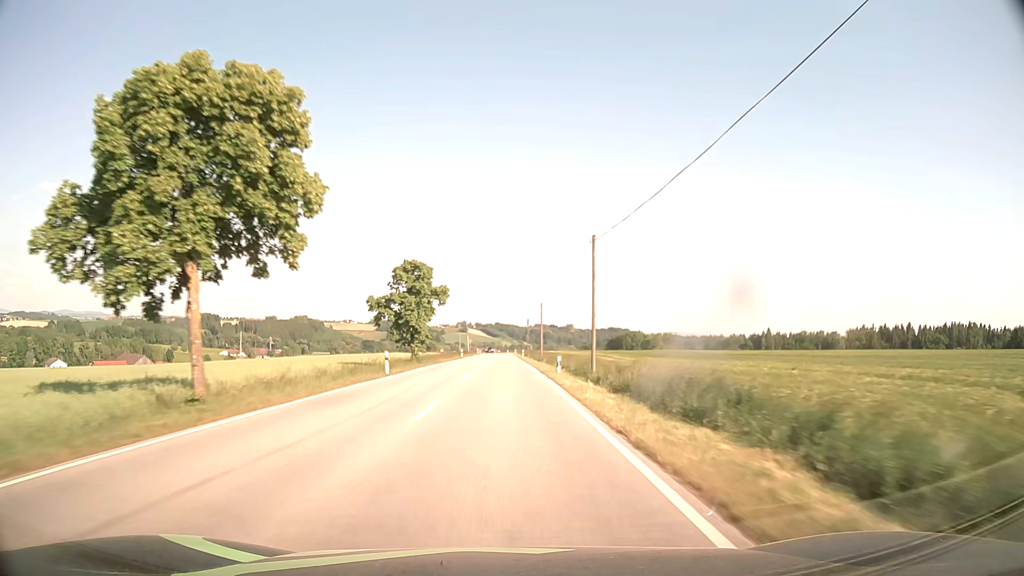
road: secondary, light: Day
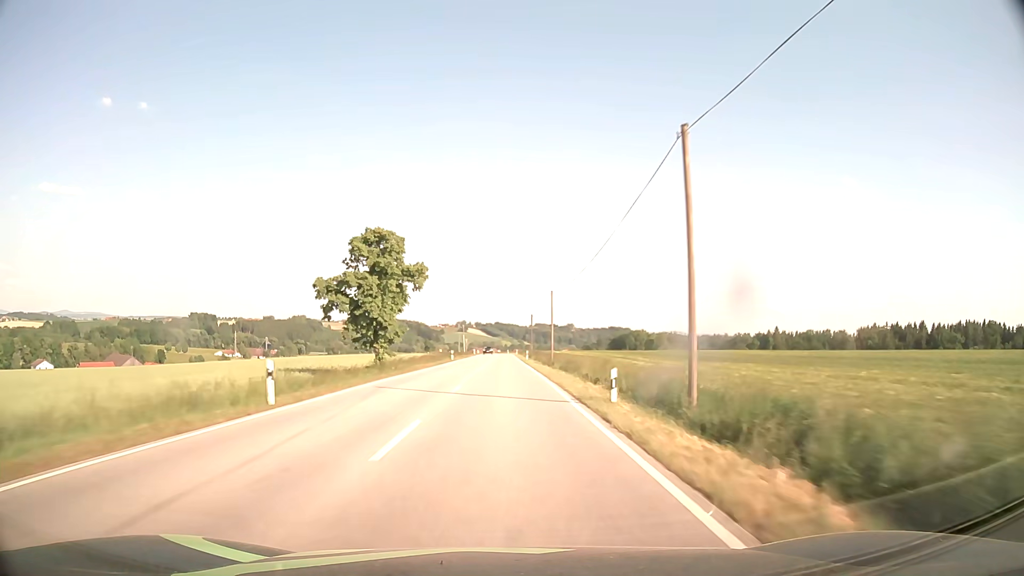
(0.0, +15.9) m; 0°
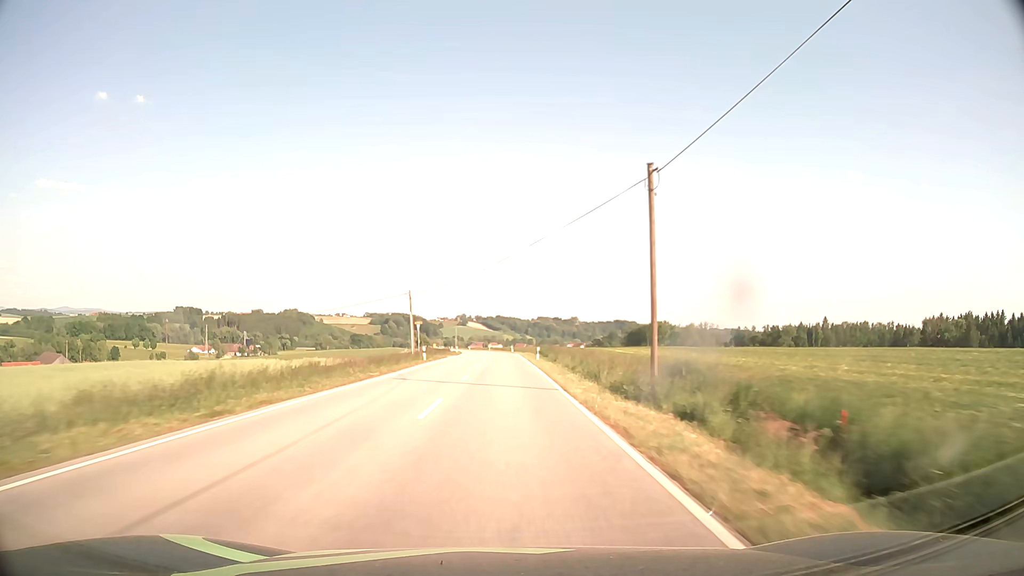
(-0.2, +79.7) m; 0°
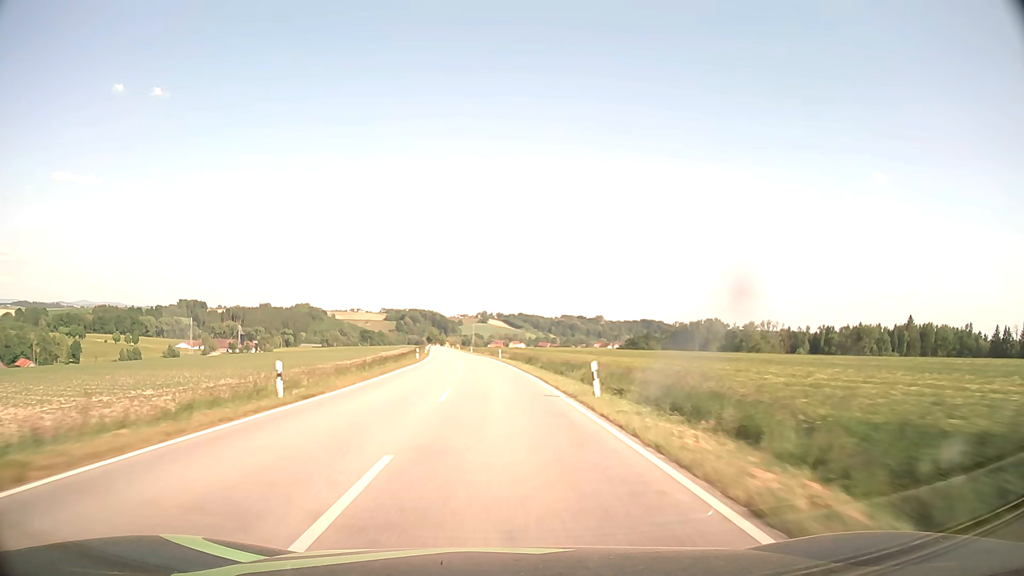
(-0.6, +79.3) m; -2°
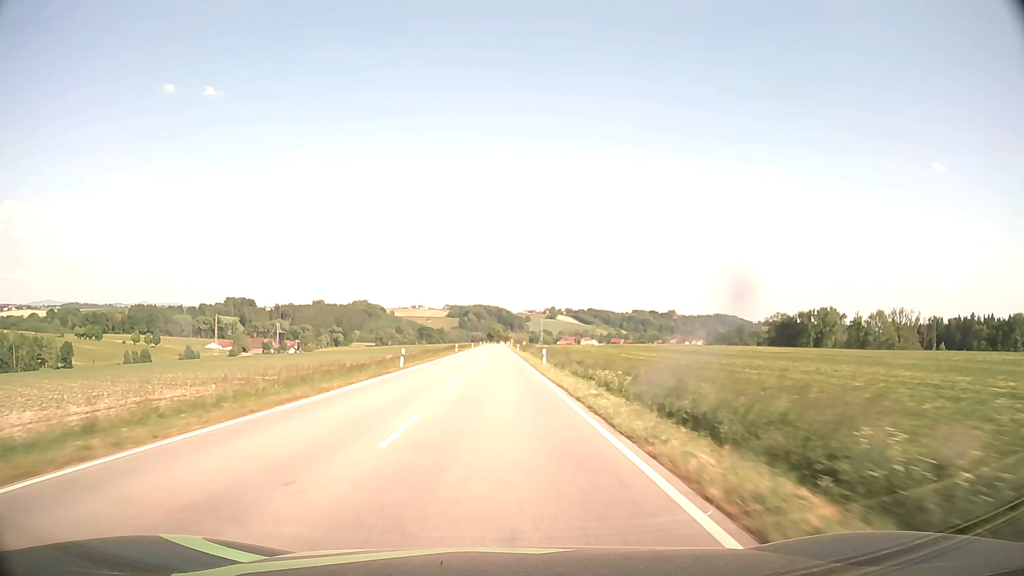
(-4.2, +79.2) m; -6°
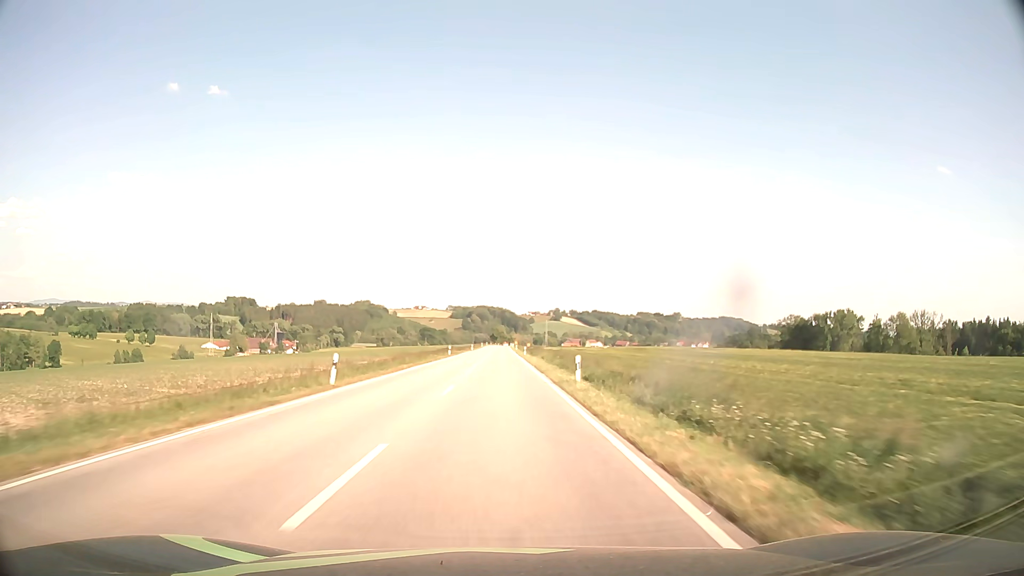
(-0.1, +15.9) m; 0°
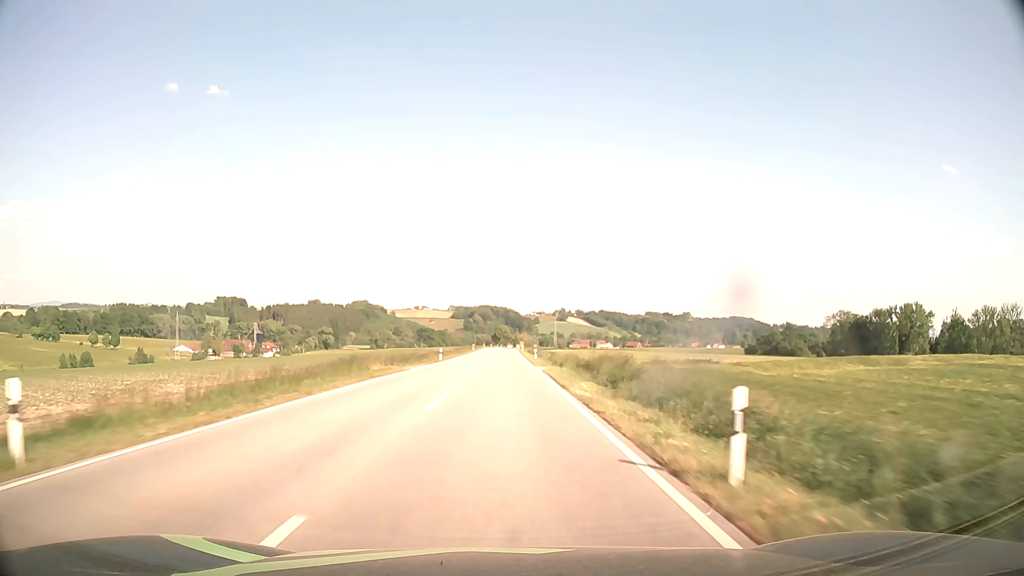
(-0.2, +63.4) m; 0°
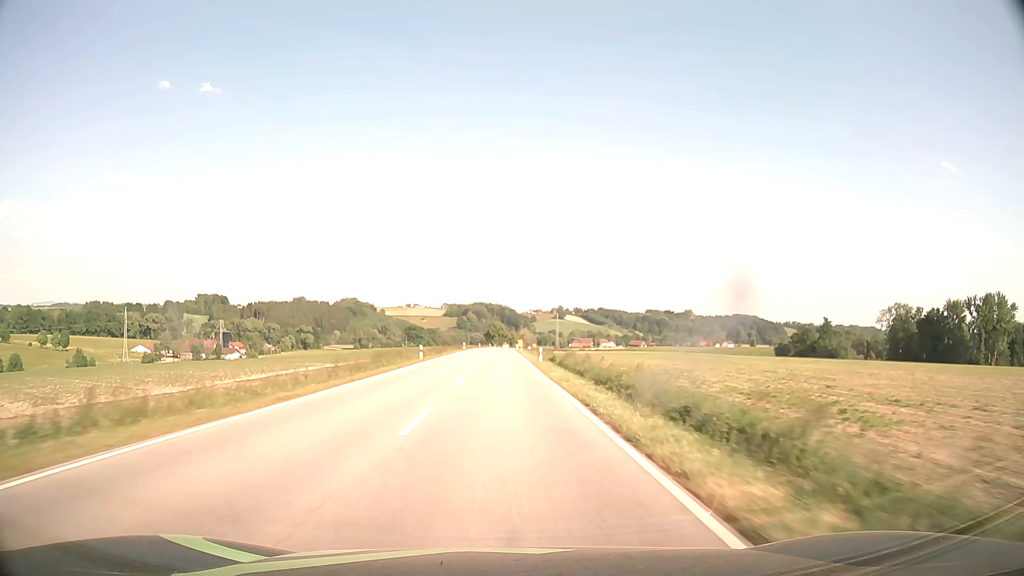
(+0.1, +63.3) m; 0°
(0, +10) (0, +20) (0, +30) (0, +40) (0, +50) (0, +60) (0, +70) (0, +80) (0, +90) (0, +100) m
